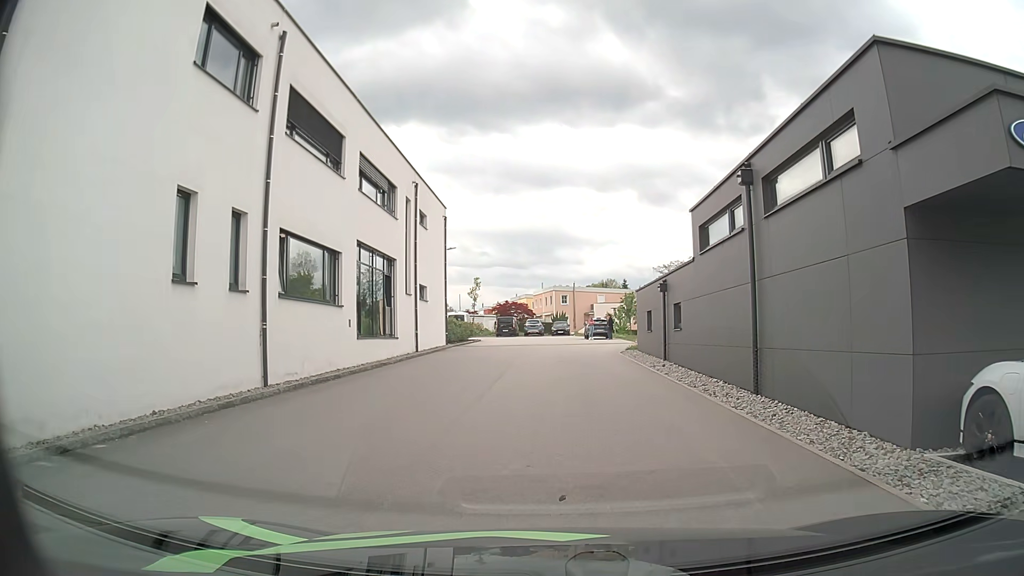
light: Day
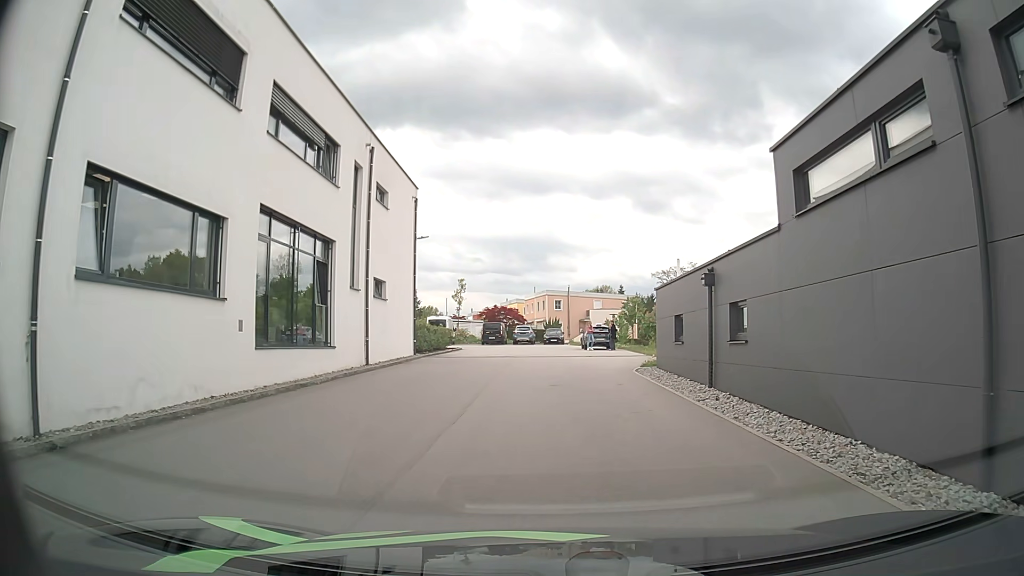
(+0.1, +7.2) m; +2°
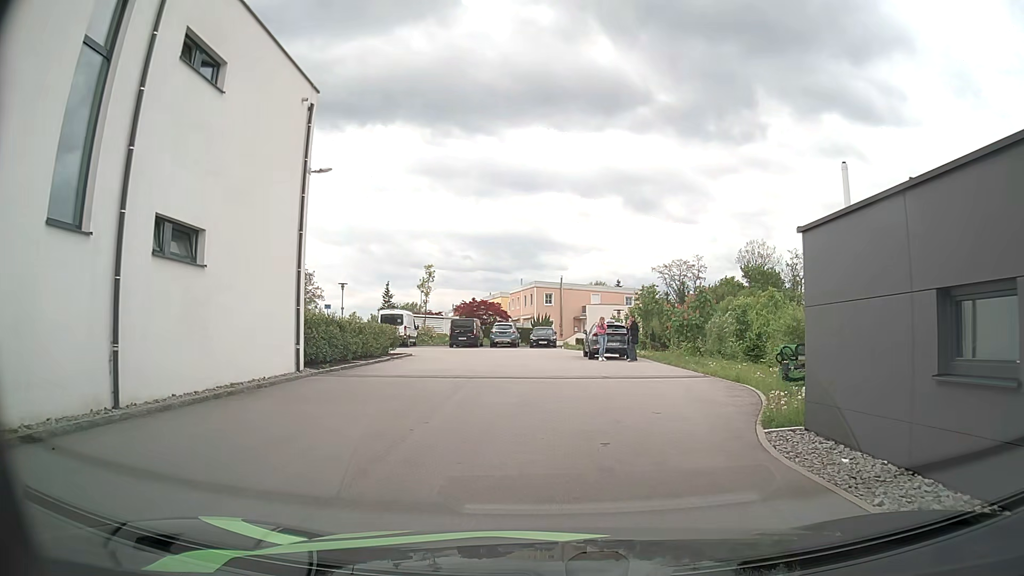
(-0.1, +13.9) m; +1°
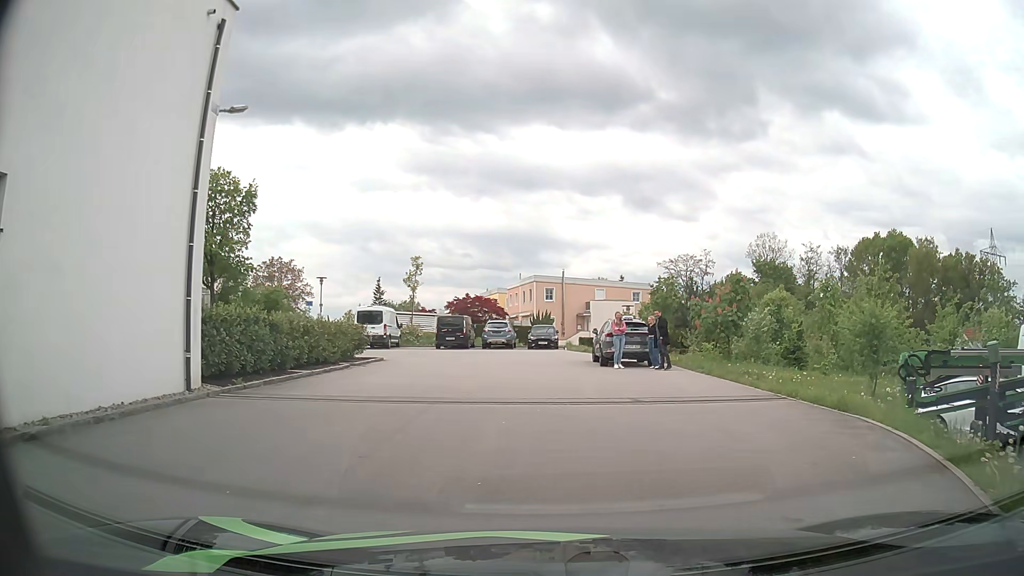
(-0.1, +5.9) m; 0°
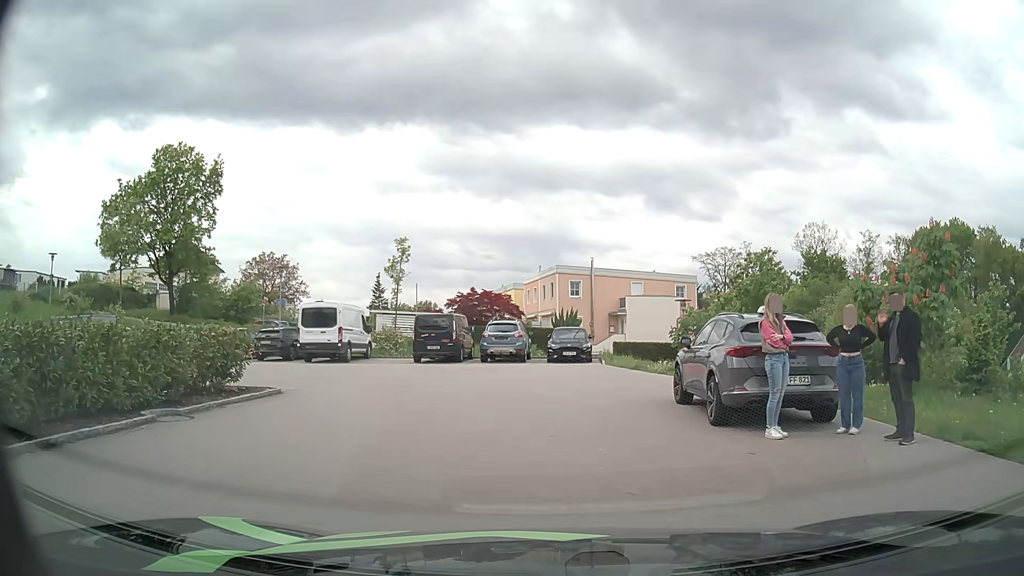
(-0.2, +12.5) m; -2°
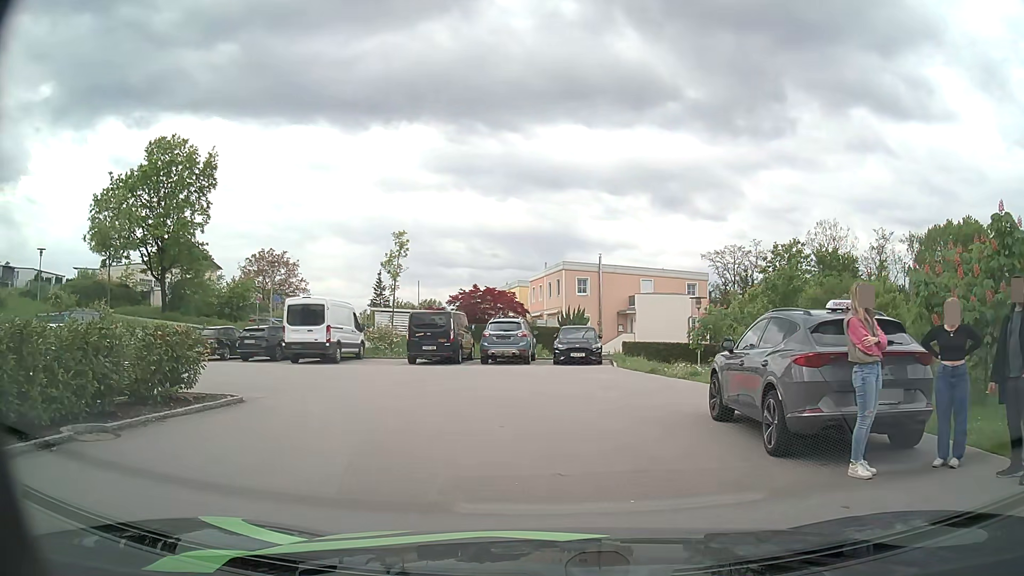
(0.0, +2.3) m; -1°
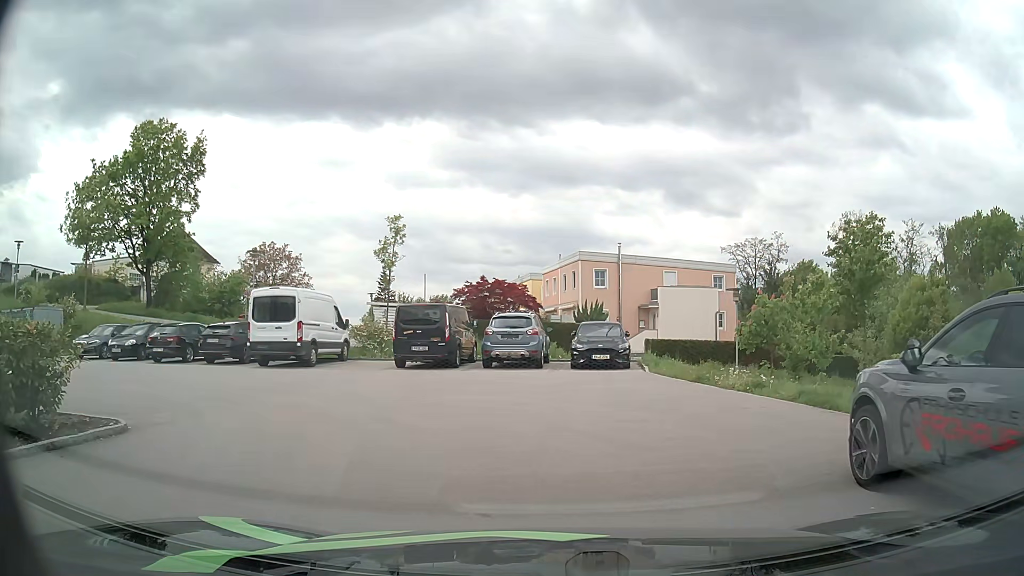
(0.0, +4.4) m; -2°
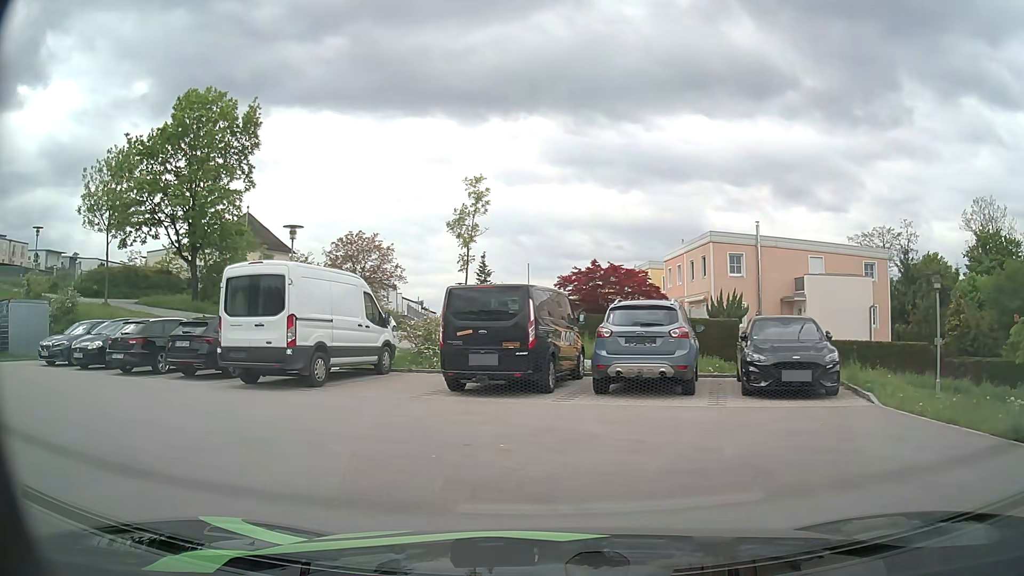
(-0.4, +8.5) m; -8°
